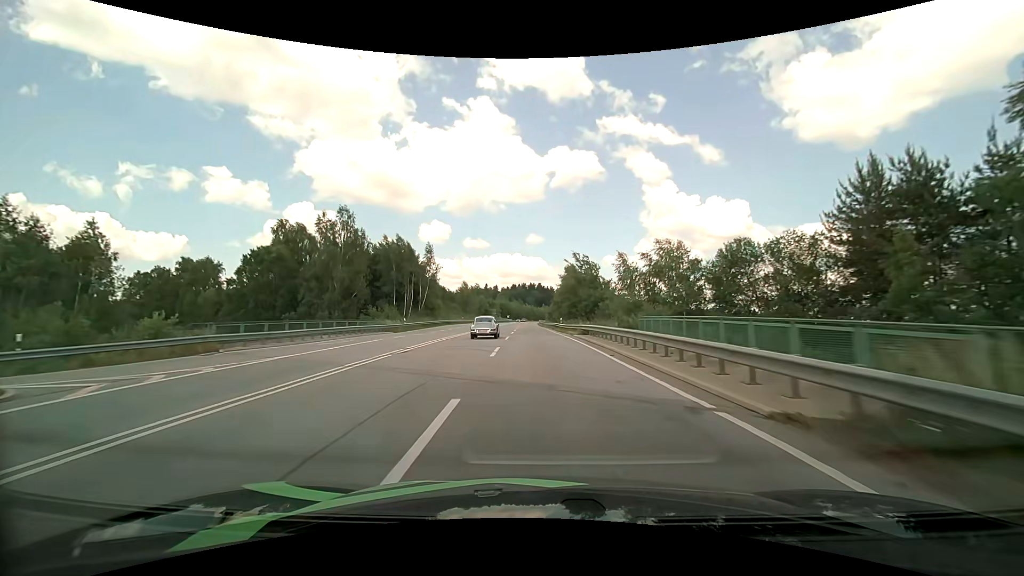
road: primary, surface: asphalt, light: Day
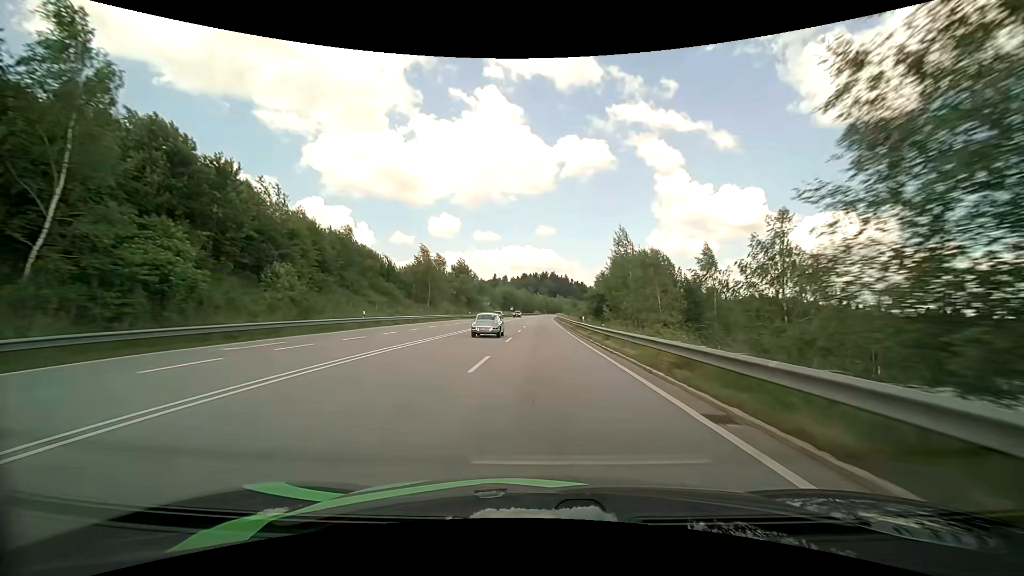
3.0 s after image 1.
(-1.0, +64.2) m; -1°
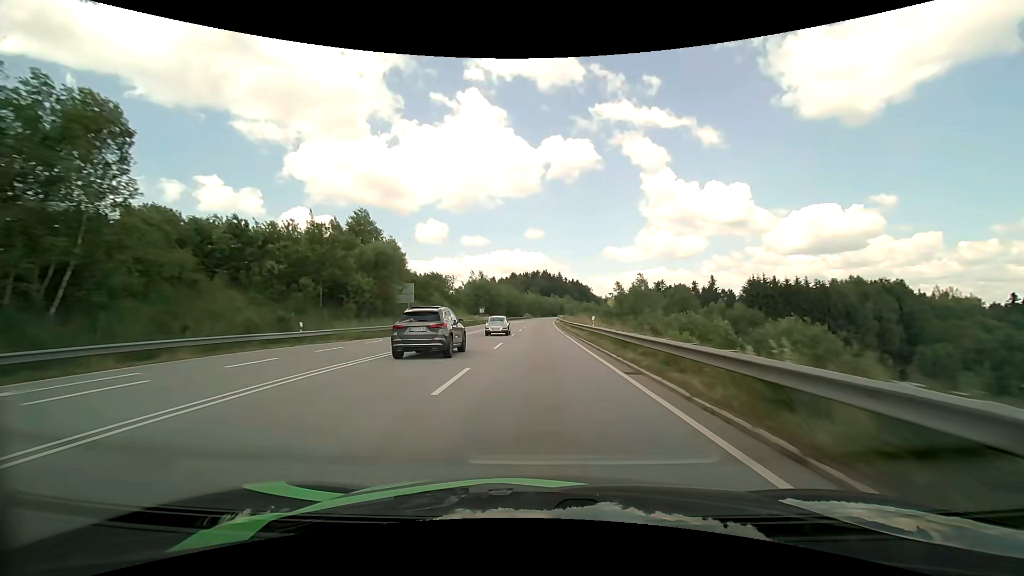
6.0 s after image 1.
(+0.4, +62.4) m; +1°
(0, +10) (0, +20) (0, +30) (0, +40) (0, +50) (+1, +60) (+1, +70) (+1, +80) (+1, +90) (+2, +100) m
